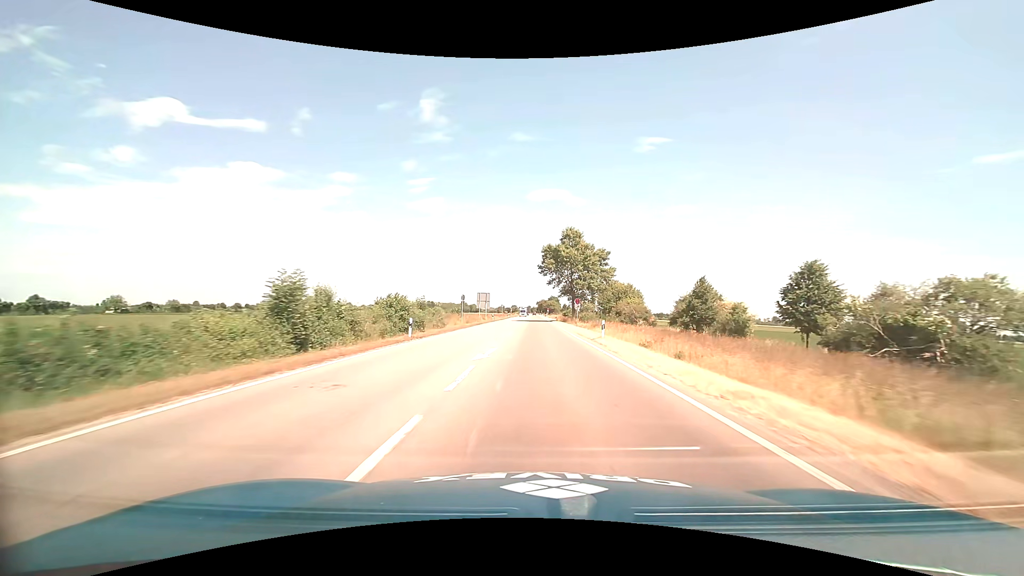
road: primary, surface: asphalt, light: Day
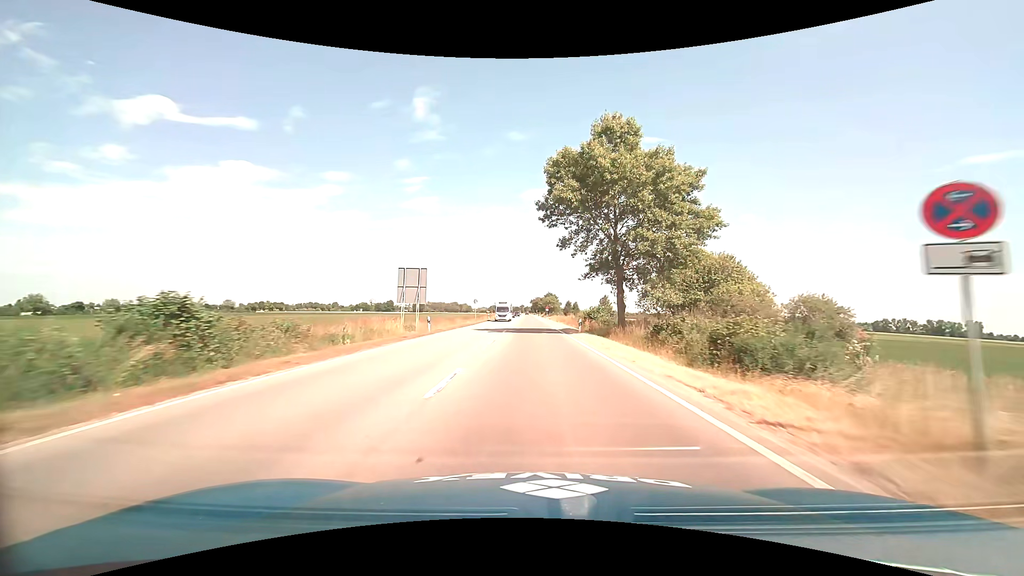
(+0.2, +43.6) m; +1°
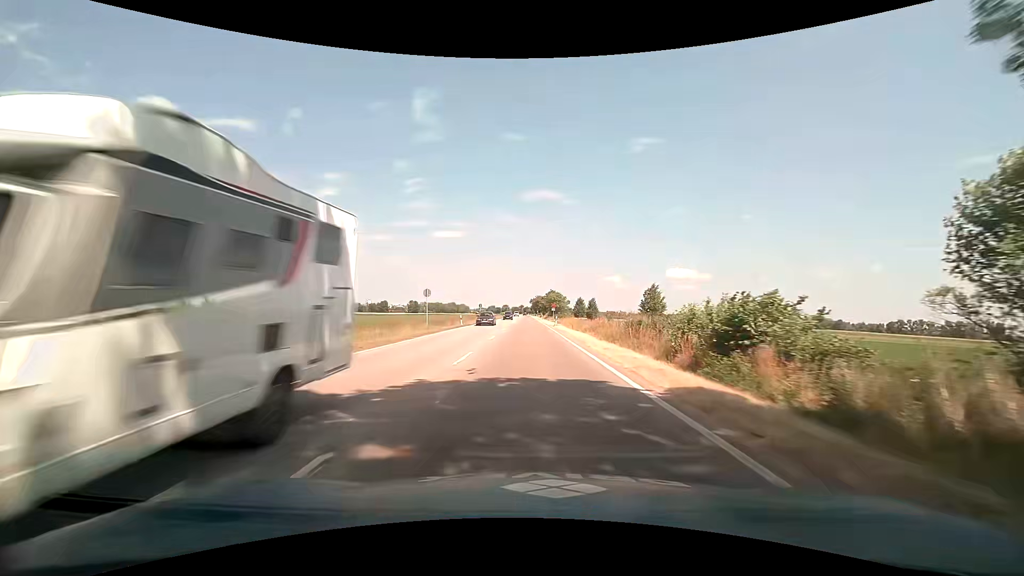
(+0.1, +31.8) m; 0°
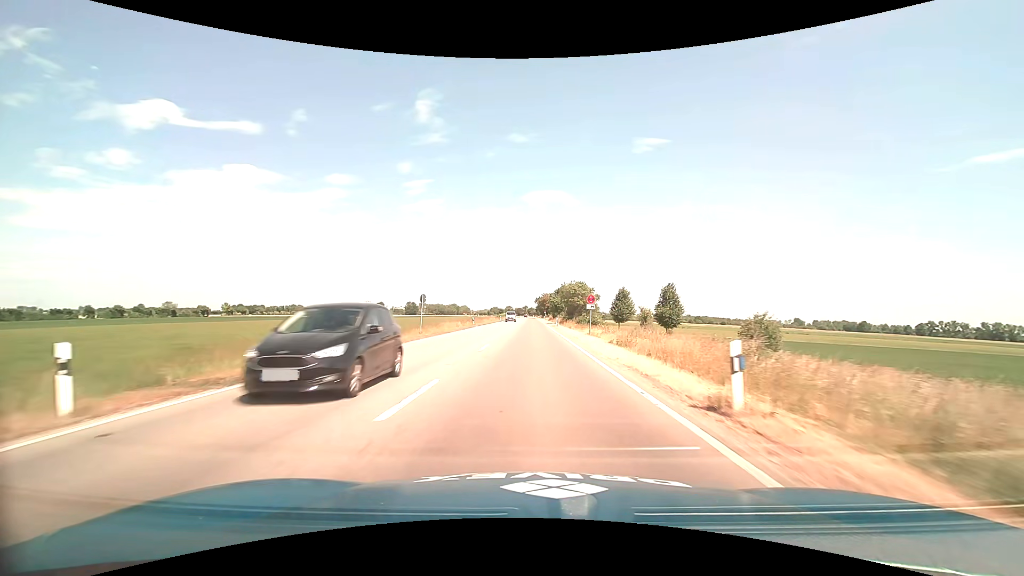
(-0.4, +42.9) m; -1°
(0, +10) (0, +20) (0, +30) (0, +40) (0, +50) (0, +60) (0, +70) (0, +80) (0, +90) (0, +100) m
